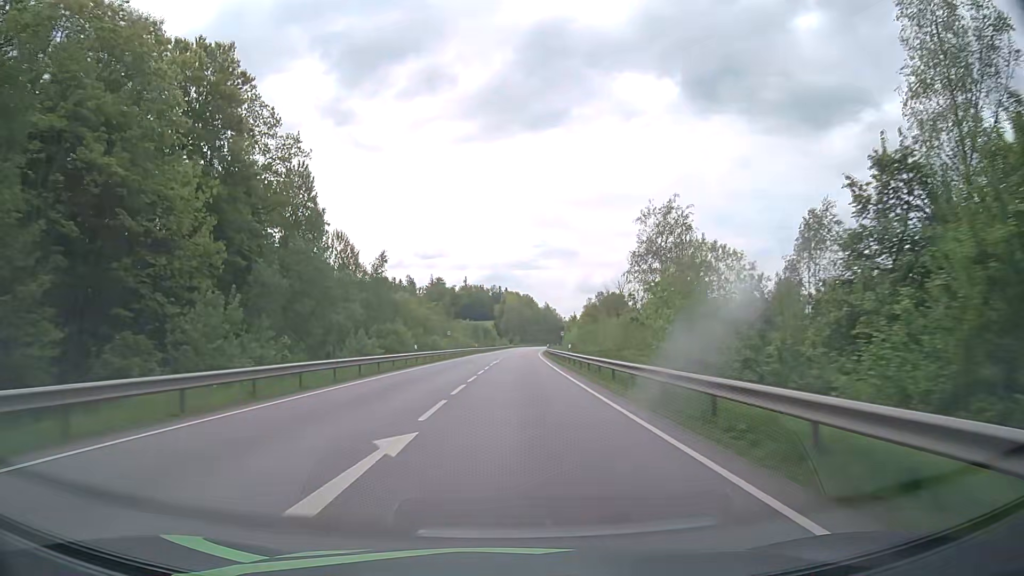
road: primary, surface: asphalt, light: Day
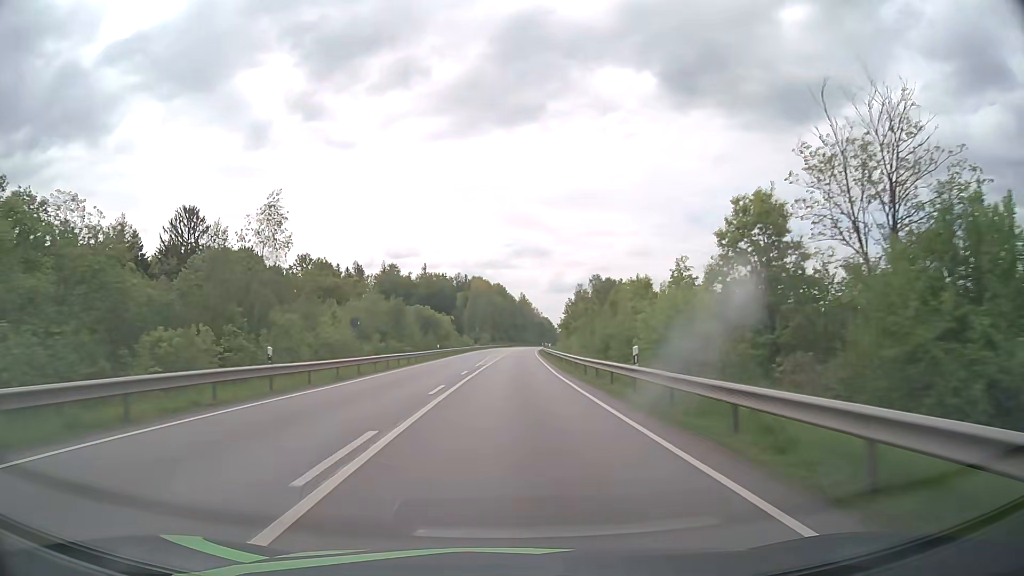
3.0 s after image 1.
(+1.7, +77.8) m; +2°
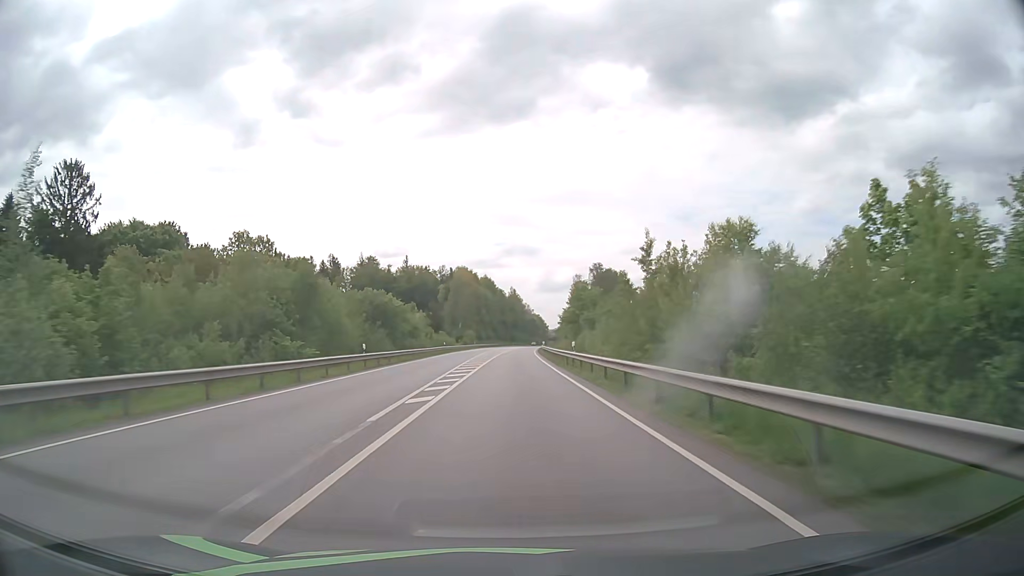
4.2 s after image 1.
(+0.3, +31.2) m; +1°
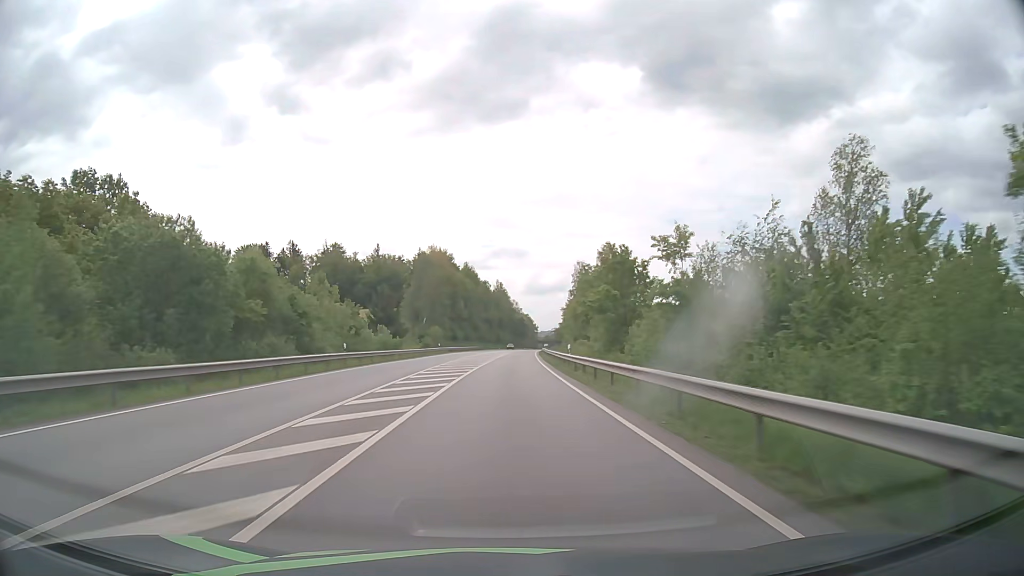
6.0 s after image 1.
(+0.5, +46.8) m; +1°
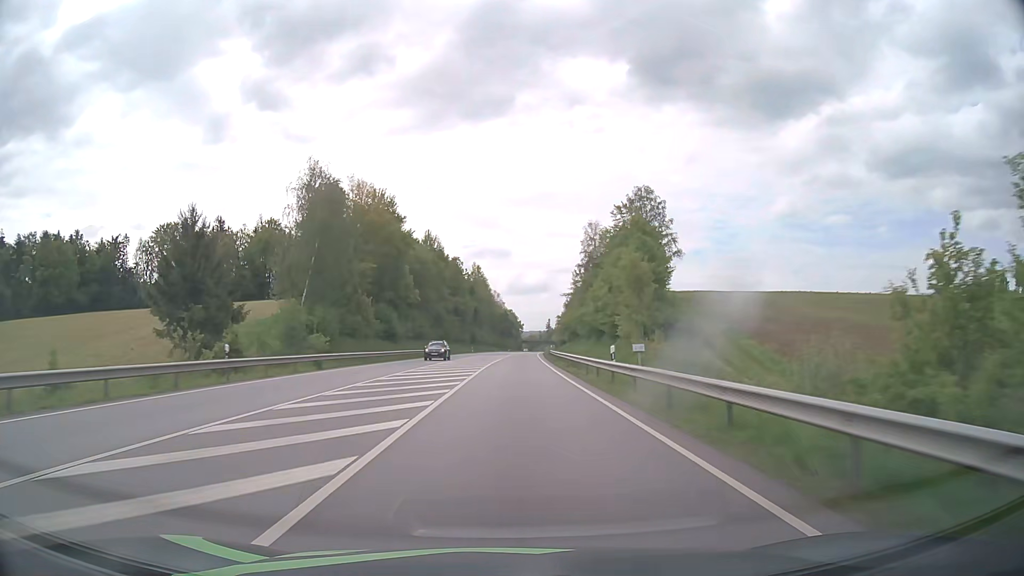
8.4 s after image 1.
(+0.7, +62.4) m; +1°
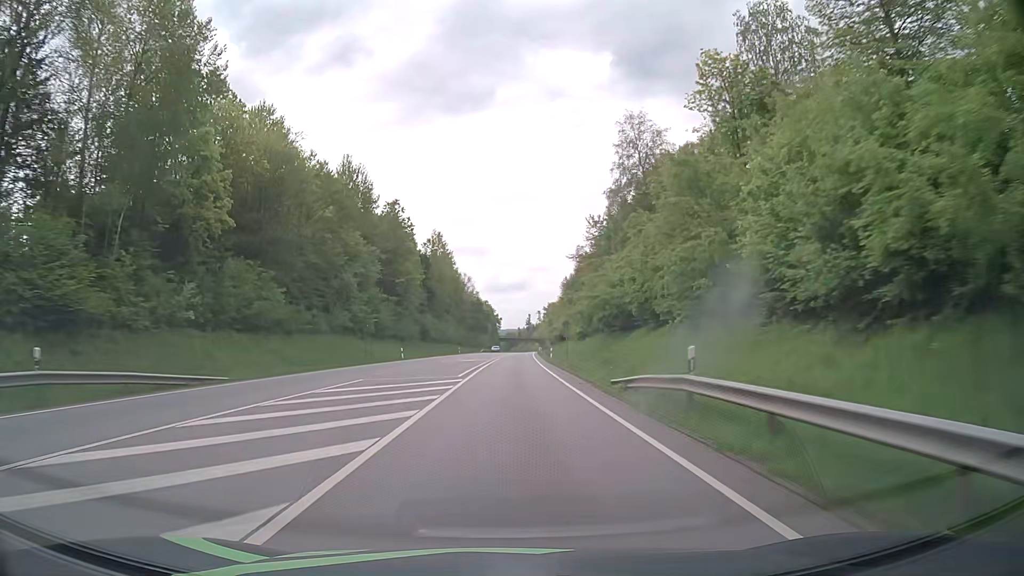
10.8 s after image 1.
(+1.2, +62.2) m; +2°
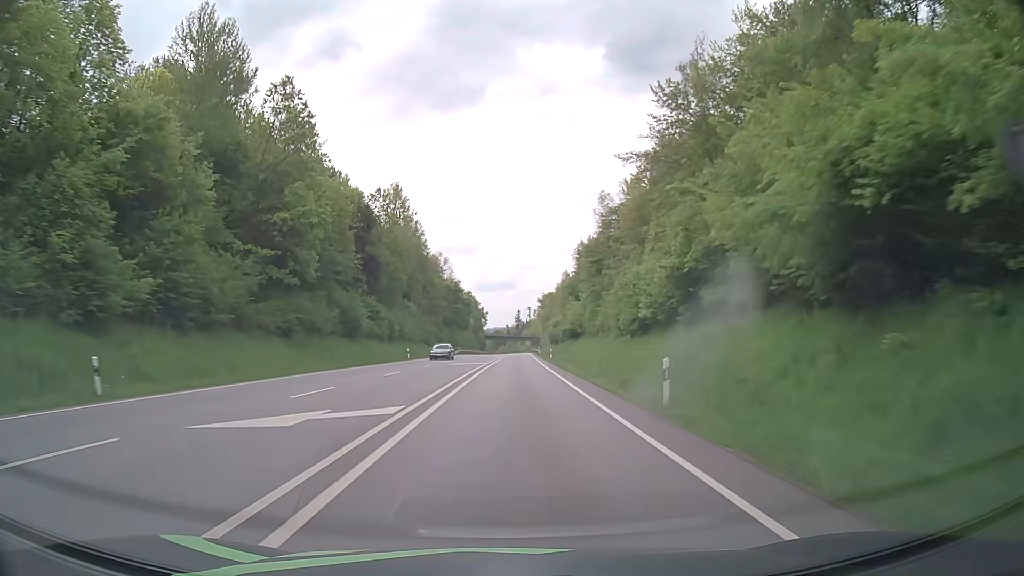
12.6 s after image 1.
(+0.4, +46.4) m; +1°
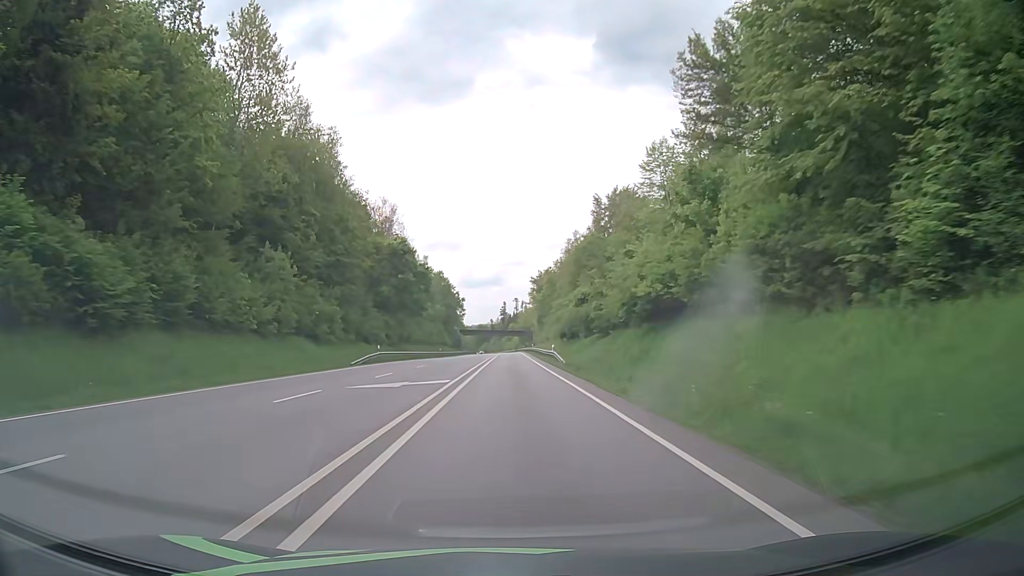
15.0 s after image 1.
(+0.6, +61.8) m; +1°
(0, +10) (0, +20) (0, +30) (0, +40) (0, +50) (0, +60) (0, +70) (0, +80) (0, +90) (0, +100) m
